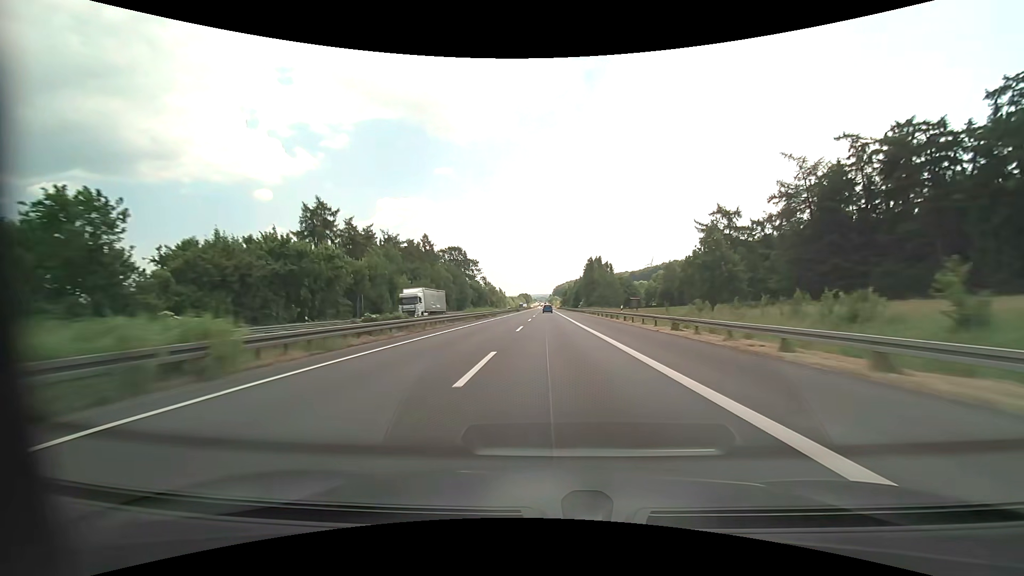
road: motorway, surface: asphalt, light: Day
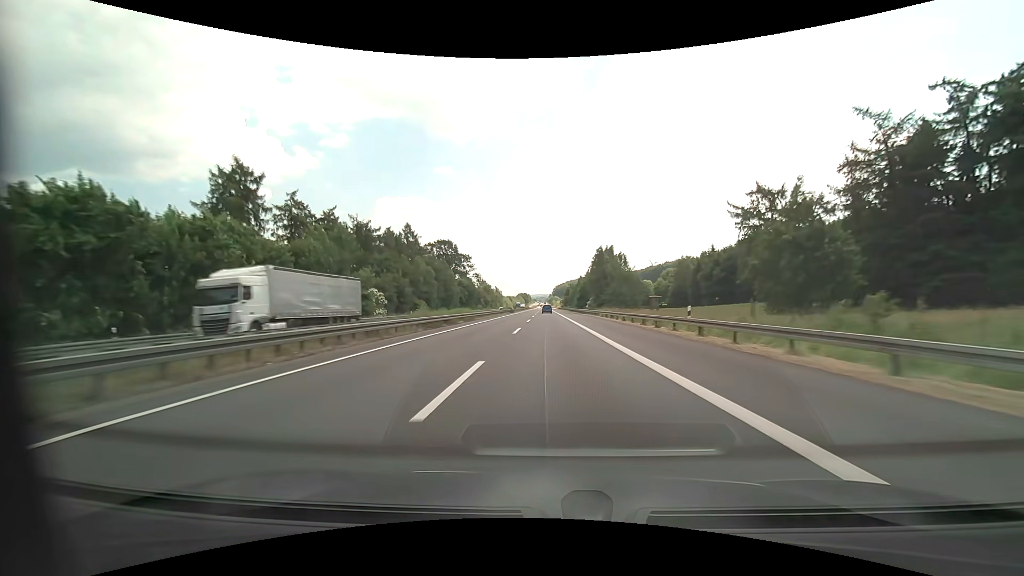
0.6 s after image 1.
(0.0, +20.5) m; 0°
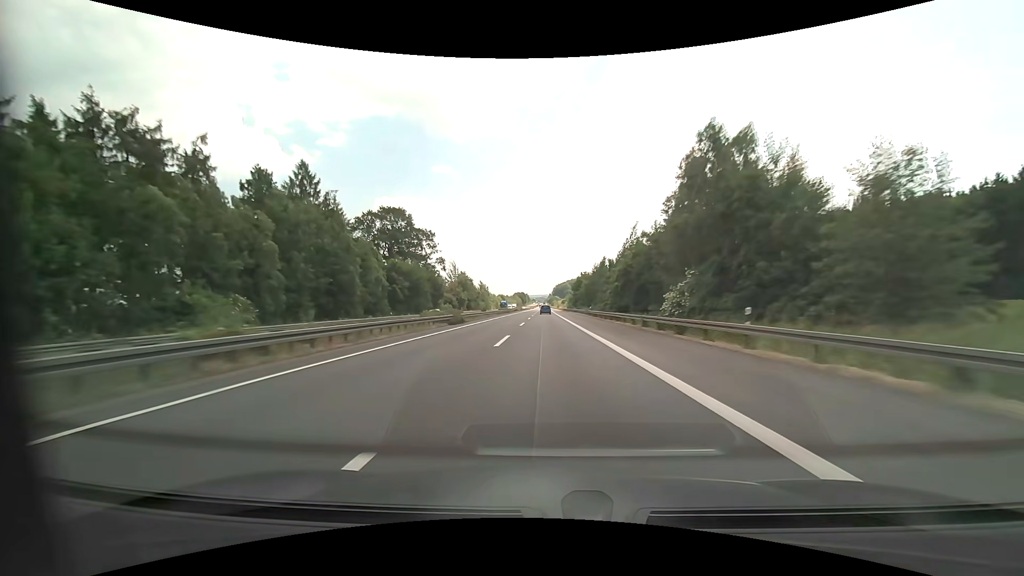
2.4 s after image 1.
(0.0, +61.8) m; 0°
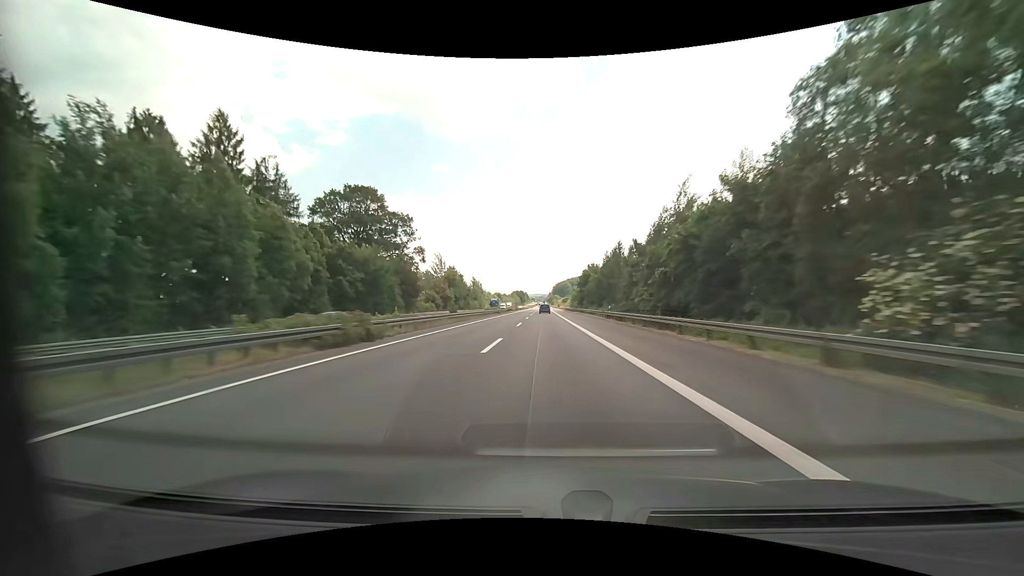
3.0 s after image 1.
(0.0, +20.7) m; 0°
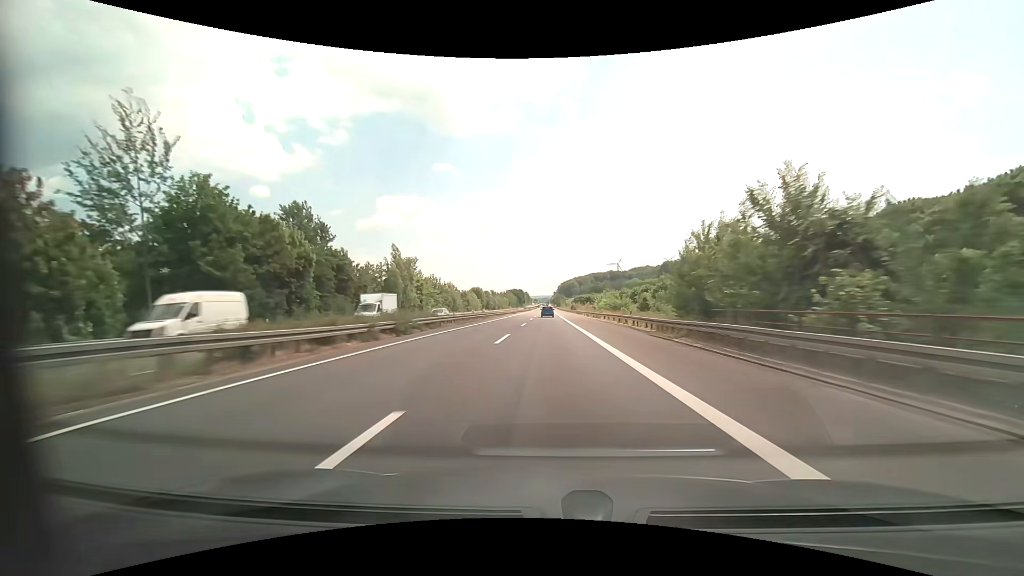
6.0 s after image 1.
(-0.4, +104.4) m; 0°
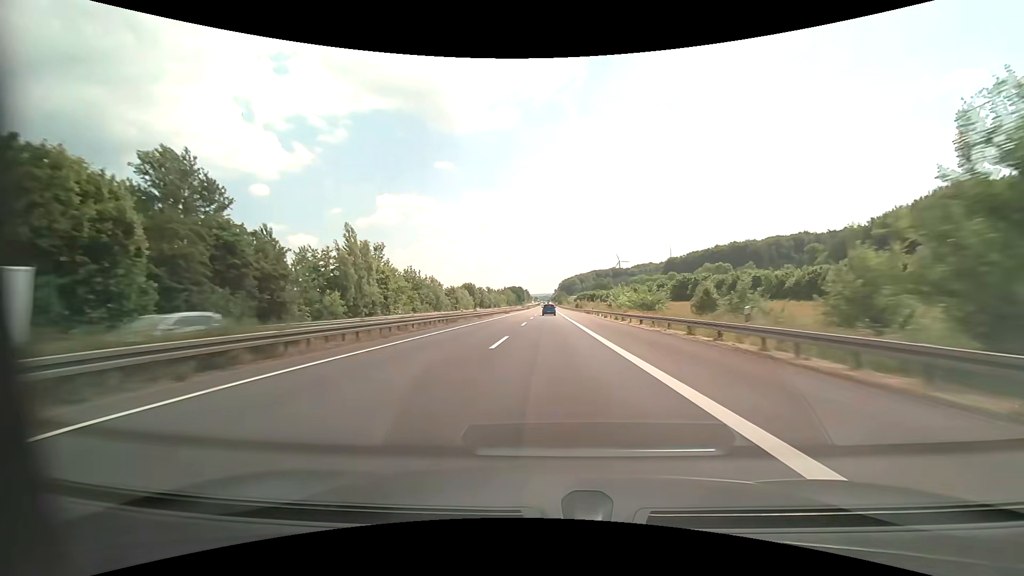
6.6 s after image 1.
(0.0, +21.0) m; 0°
